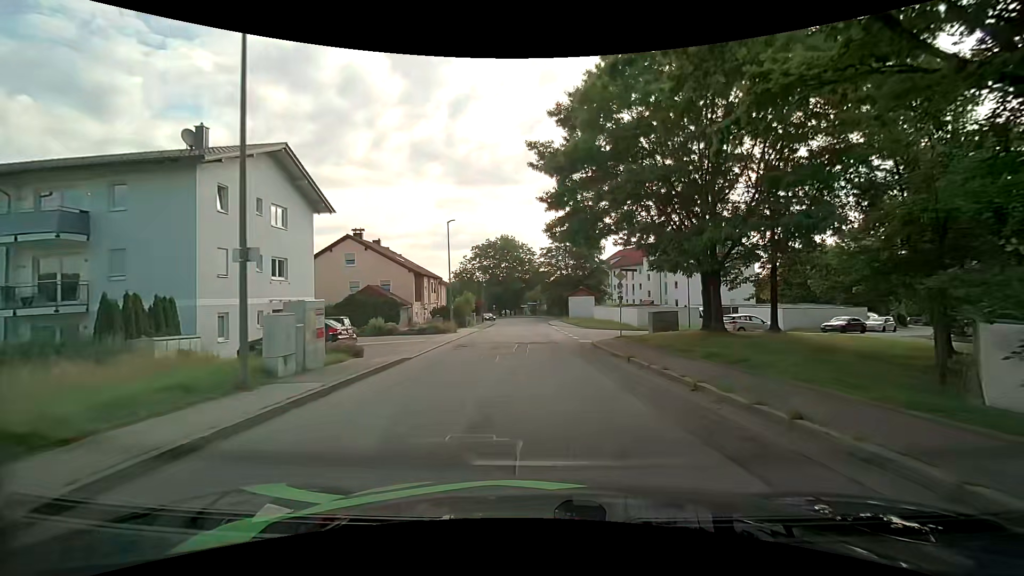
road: unclassified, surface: asphalt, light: Day
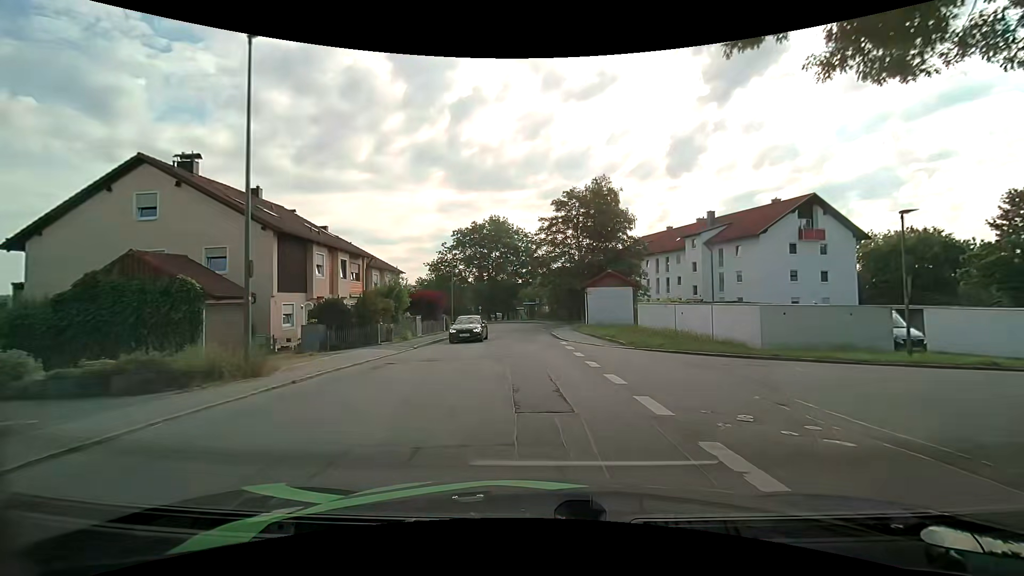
(+0.7, +25.2) m; +1°
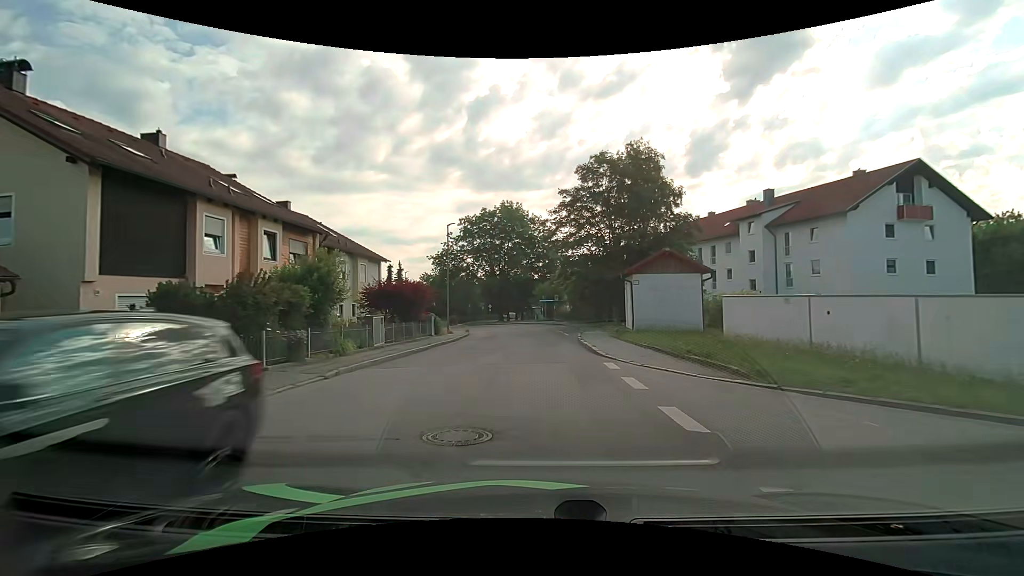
(-0.3, +10.8) m; -2°
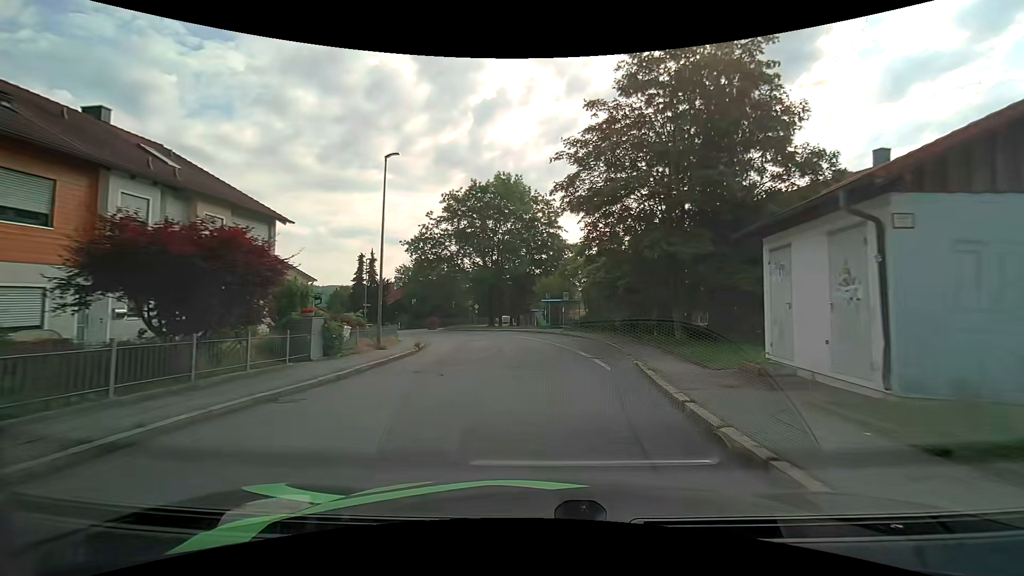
(-0.3, +16.6) m; -1°
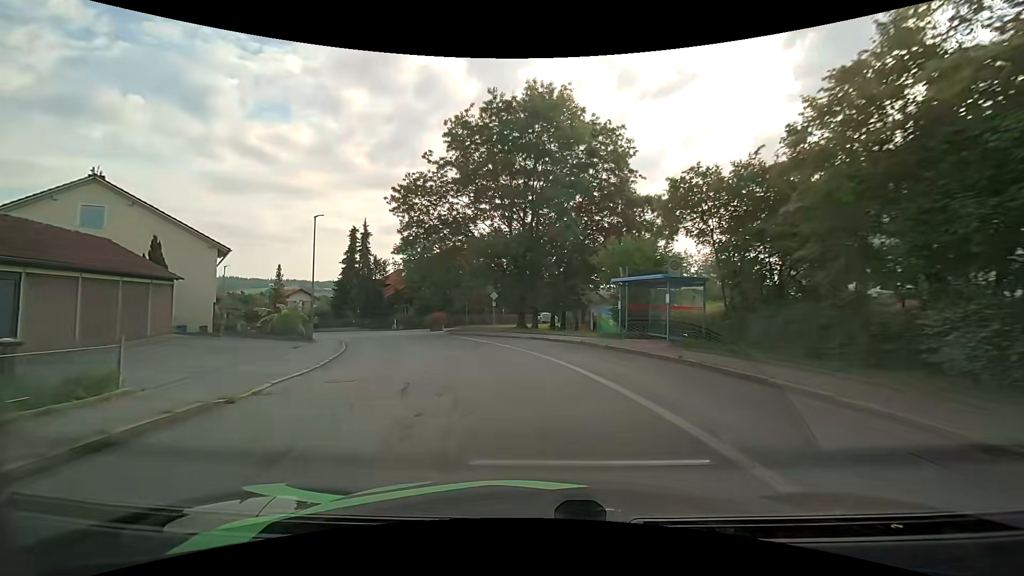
(-0.6, +21.8) m; -6°
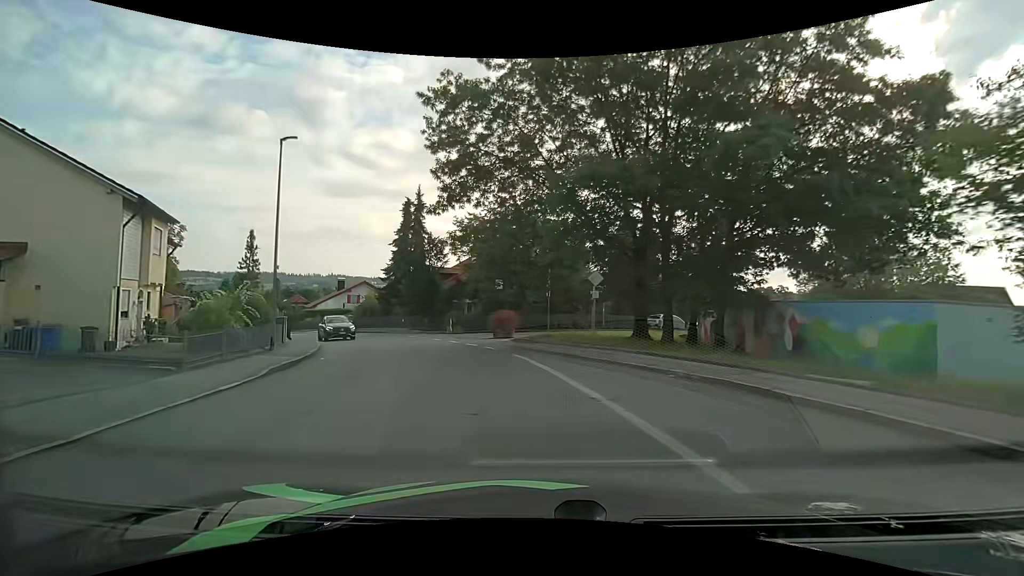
(-1.2, +15.7) m; -10°
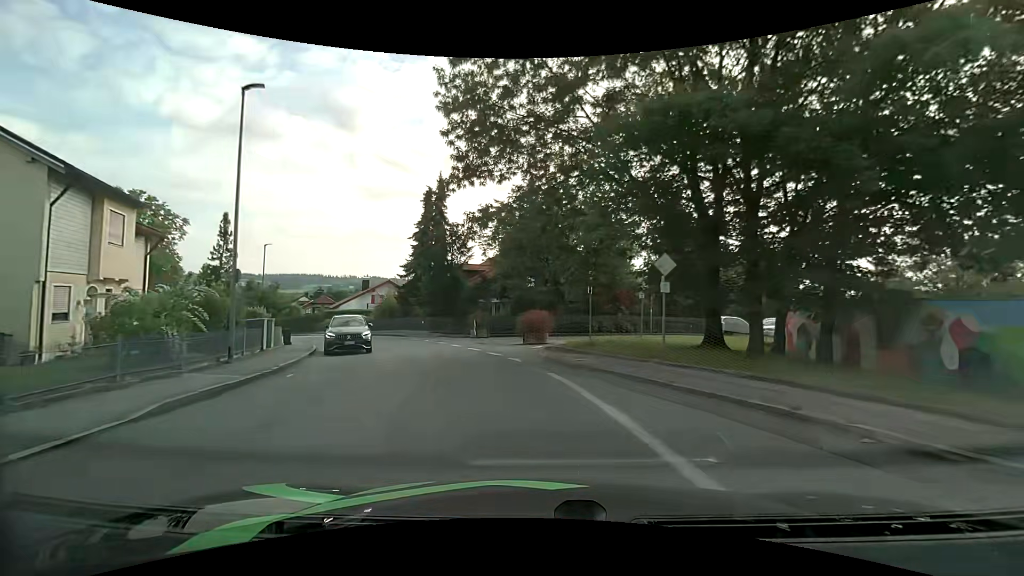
(-0.2, +4.9) m; -4°
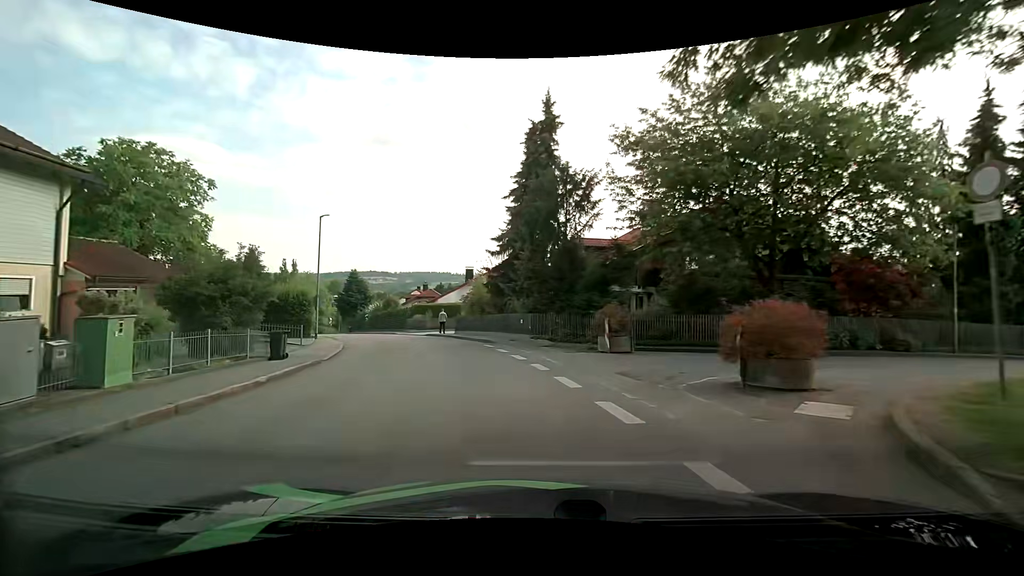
(-1.7, +14.1) m; -14°
(-1, +10) (-3, +20) (-6, +29) (-11, +38) (-15, +47) (-21, +55) (-26, +64) (-31, +73) (-35, +81) (-39, +91) m
